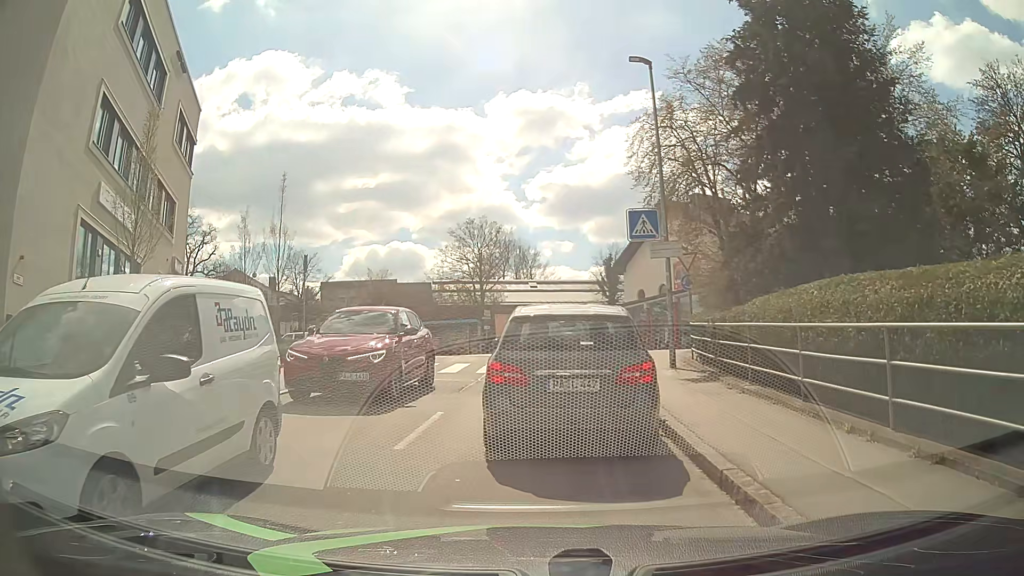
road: unclassified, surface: asphalt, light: Day
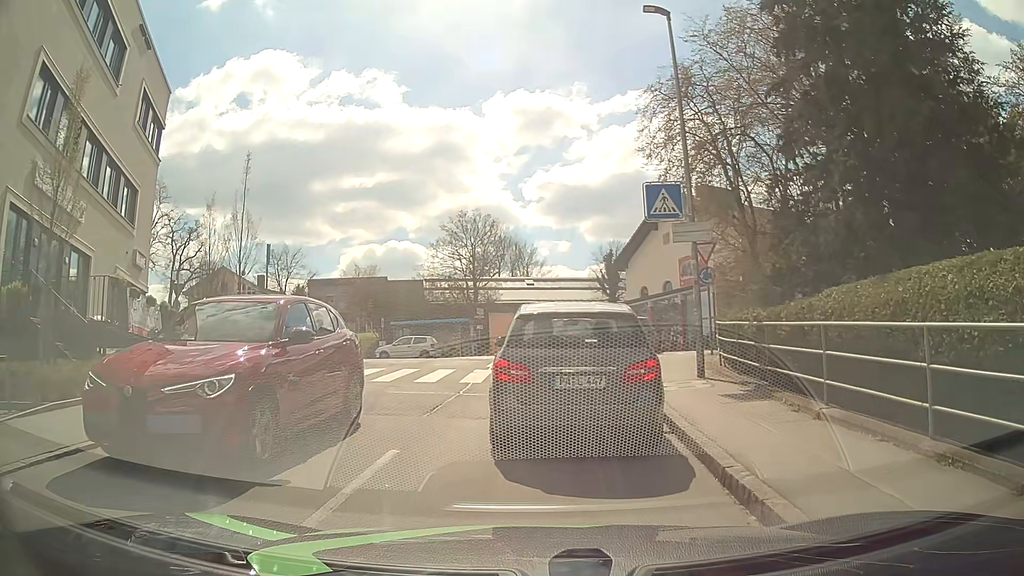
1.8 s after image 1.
(+0.1, +3.1) m; +3°
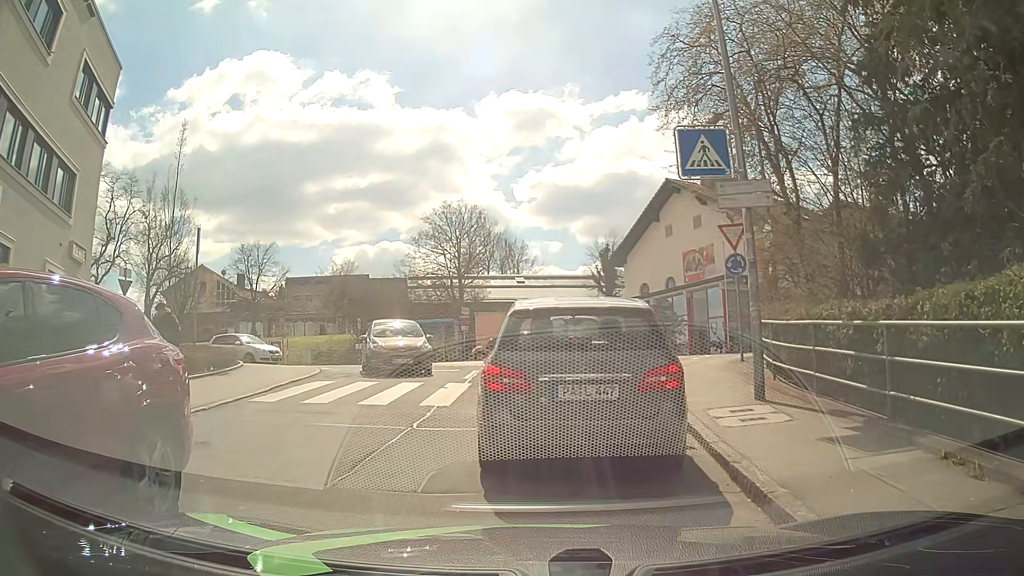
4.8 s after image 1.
(-0.1, +4.0) m; -2°
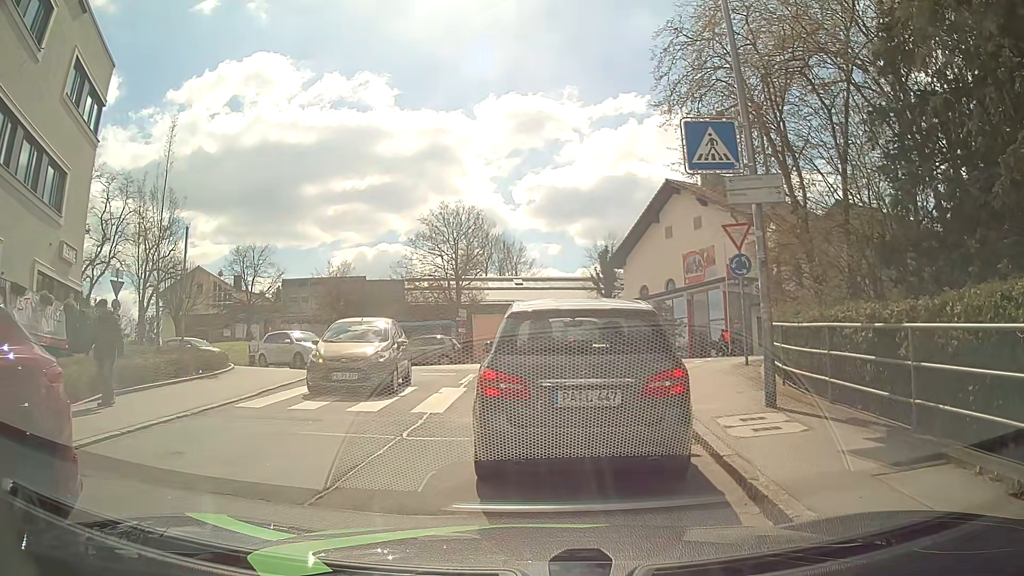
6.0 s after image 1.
(0.0, +0.5) m; 0°
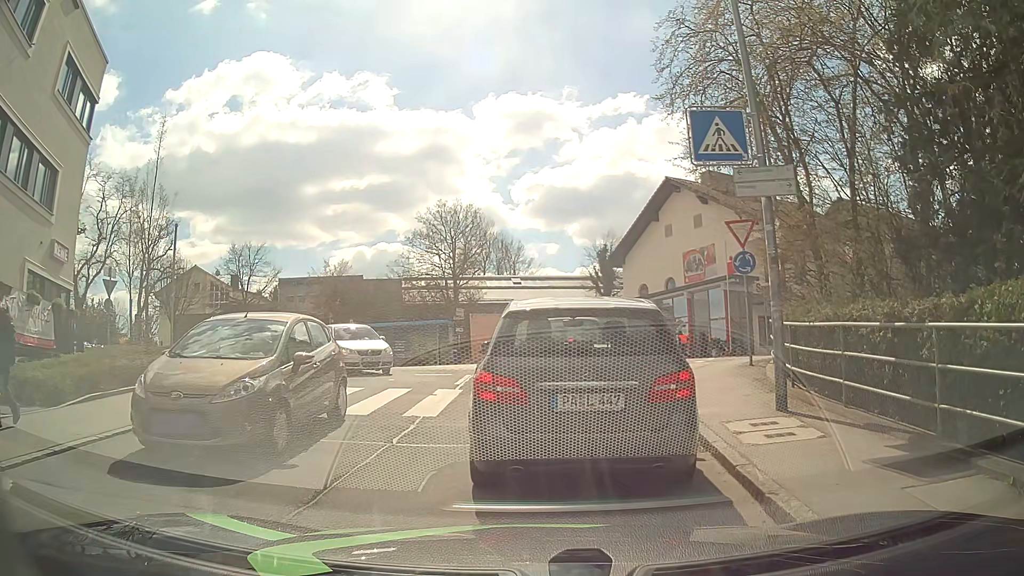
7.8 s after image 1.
(0.0, +0.5) m; 0°
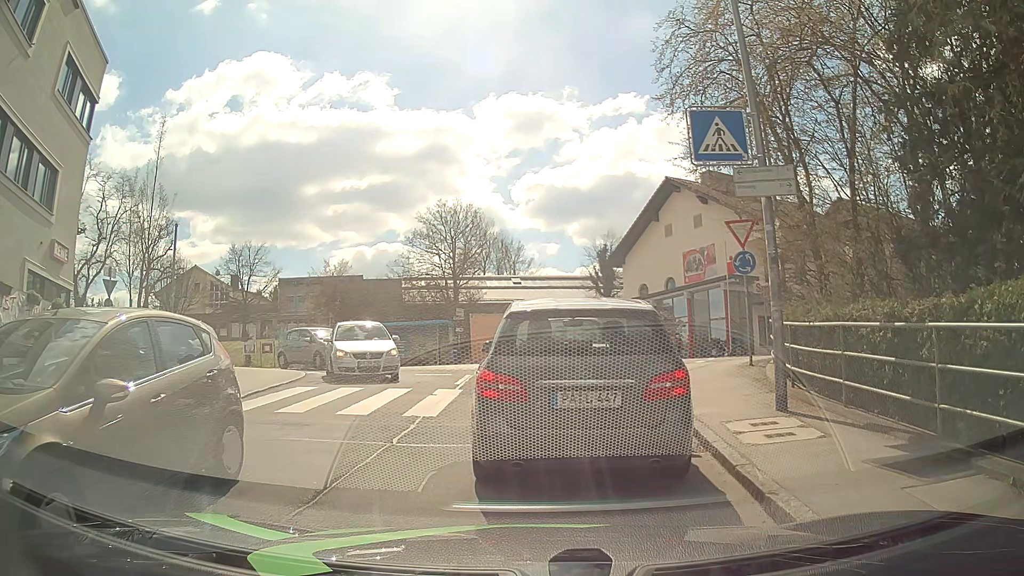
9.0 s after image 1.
(0.0, 0.0) m; 0°
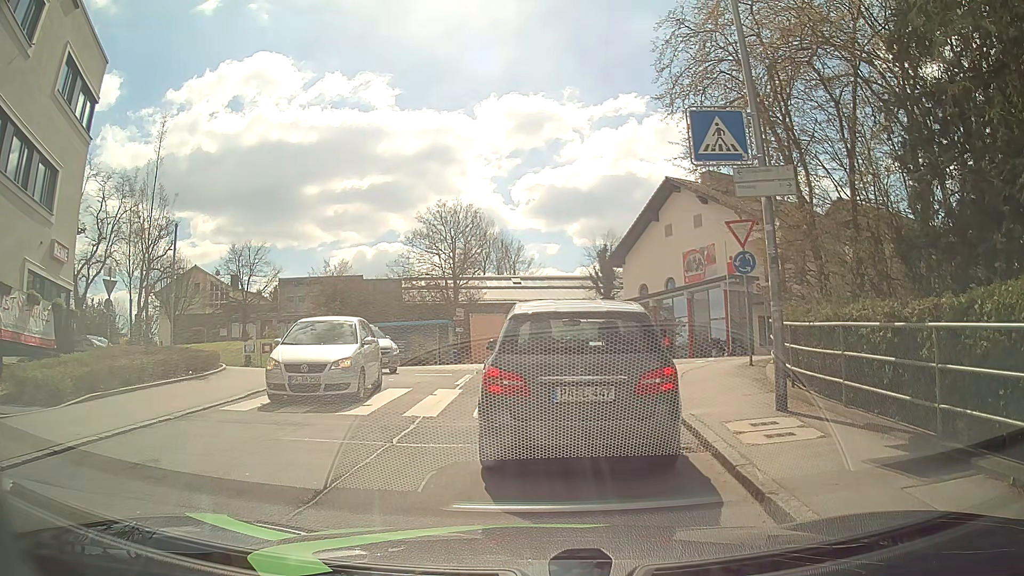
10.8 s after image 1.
(0.0, 0.0) m; 0°
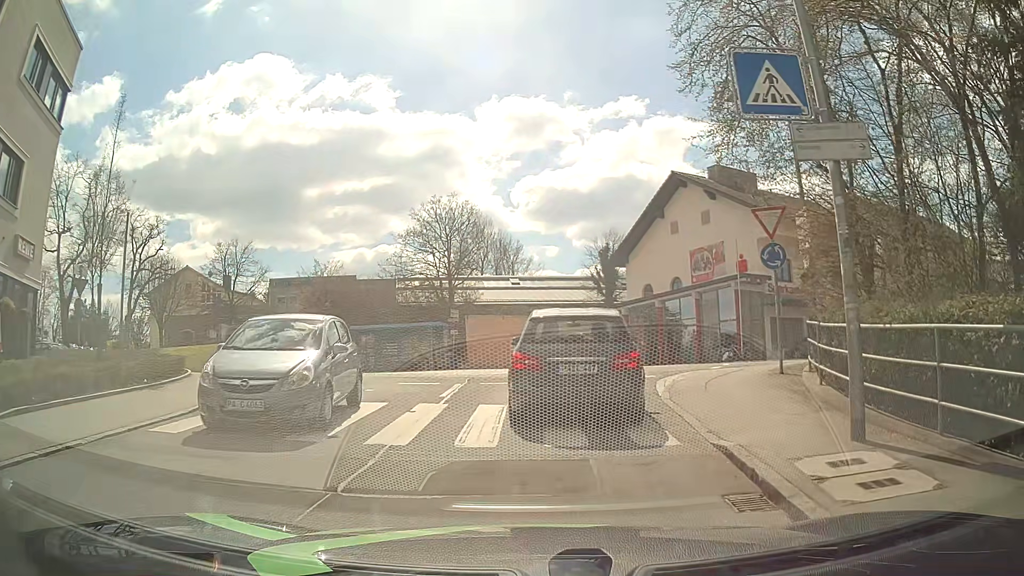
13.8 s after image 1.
(0.0, +2.2) m; +2°
